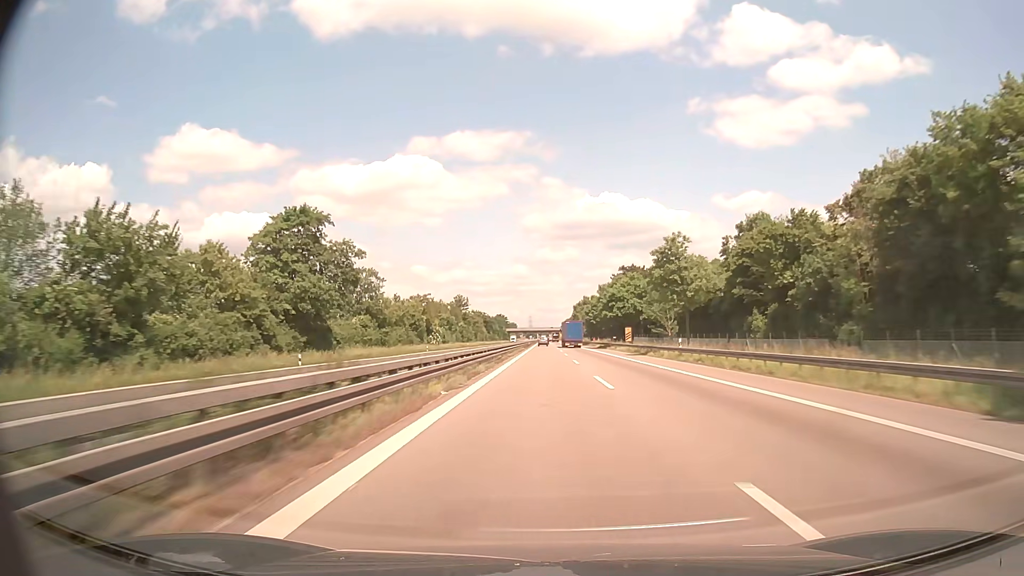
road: trunk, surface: asphalt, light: Day
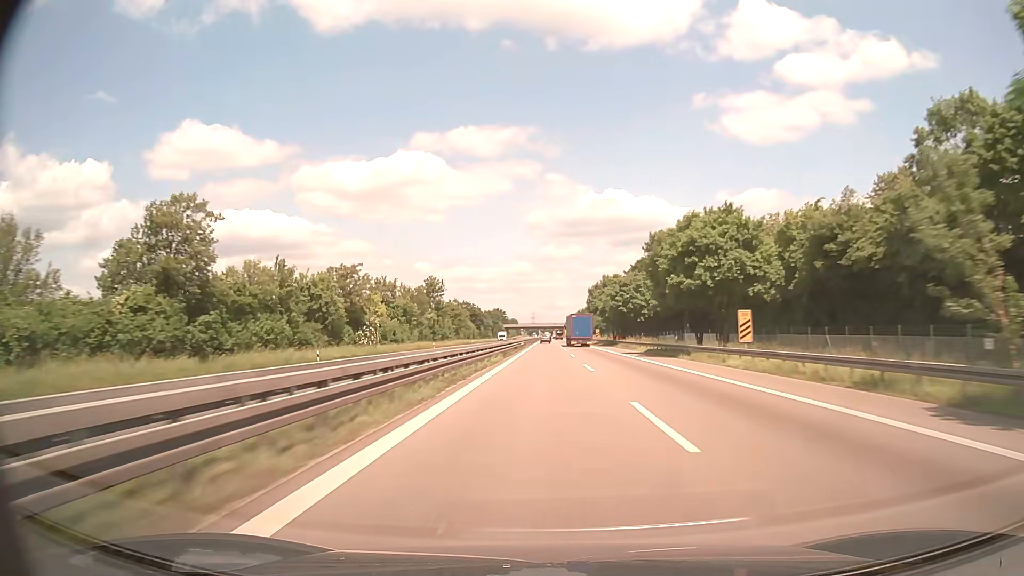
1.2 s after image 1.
(0.0, +46.2) m; 0°
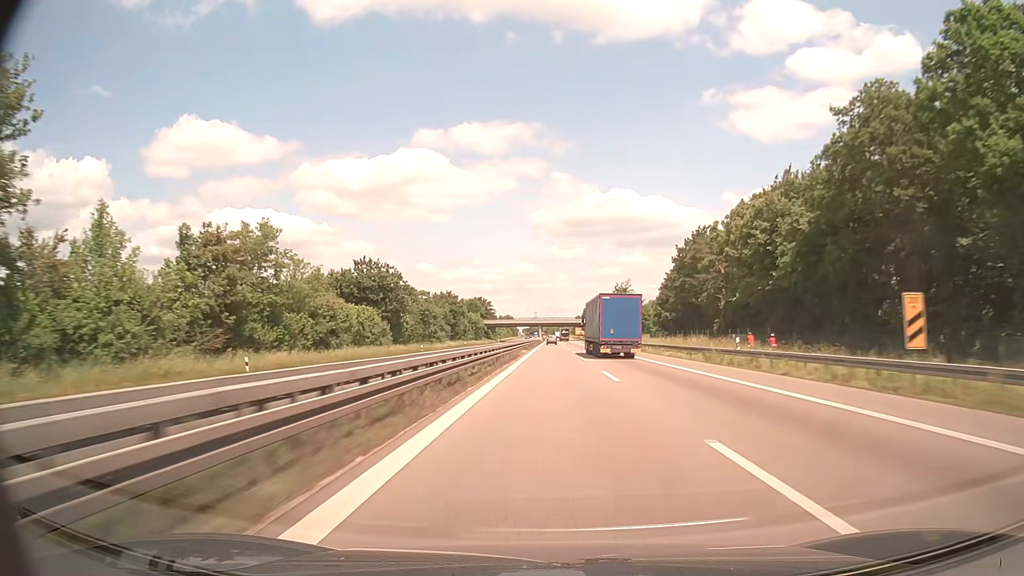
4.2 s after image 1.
(-0.4, +112.4) m; 0°
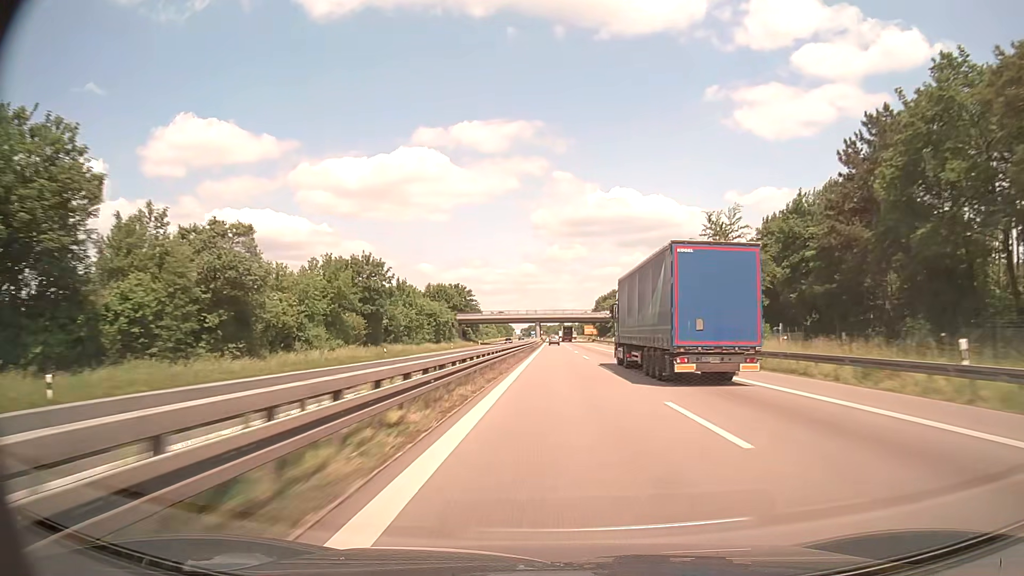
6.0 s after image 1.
(0.0, +66.3) m; 0°
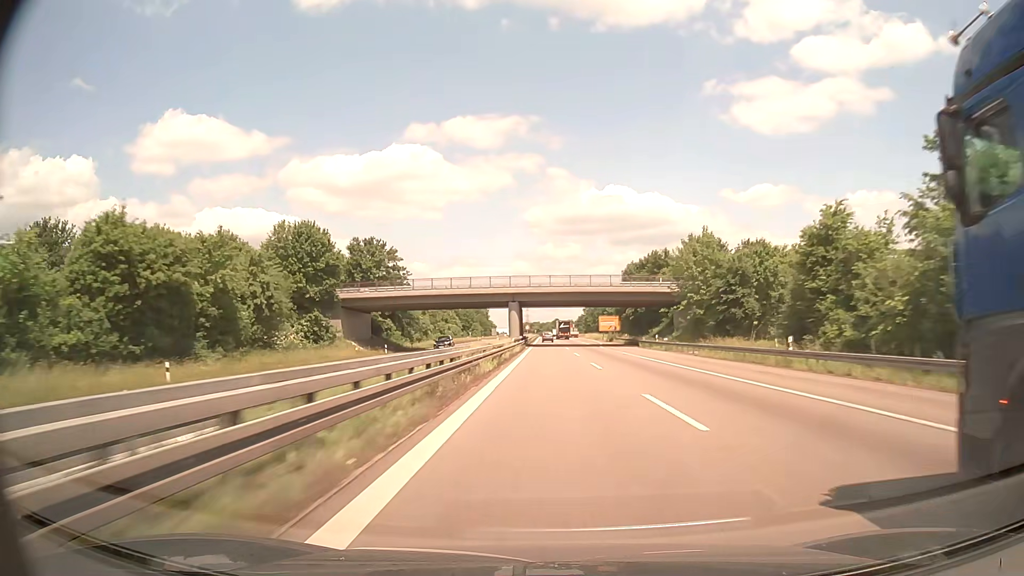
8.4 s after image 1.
(+0.8, +88.2) m; +1°
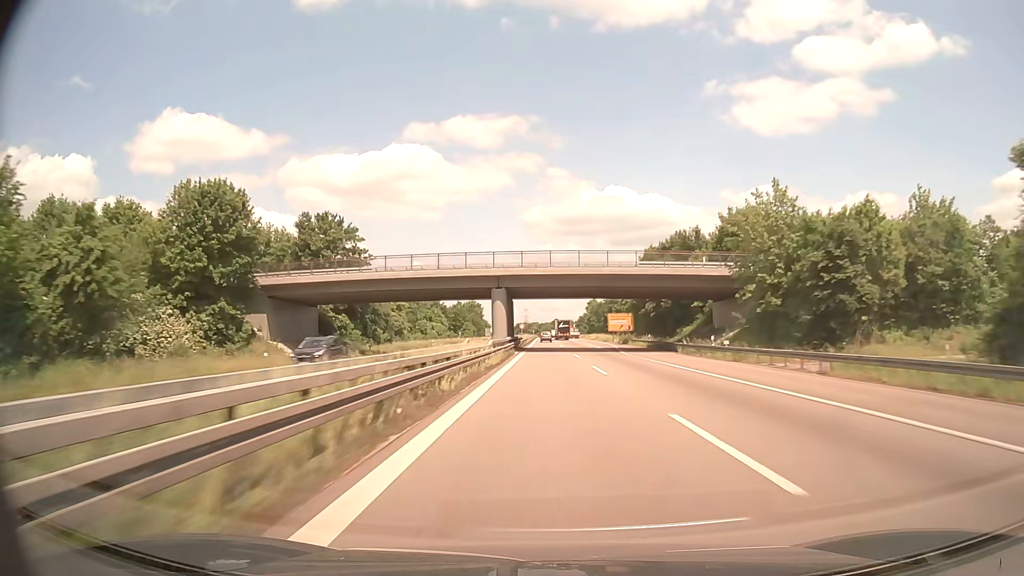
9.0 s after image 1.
(0.0, +21.8) m; 0°
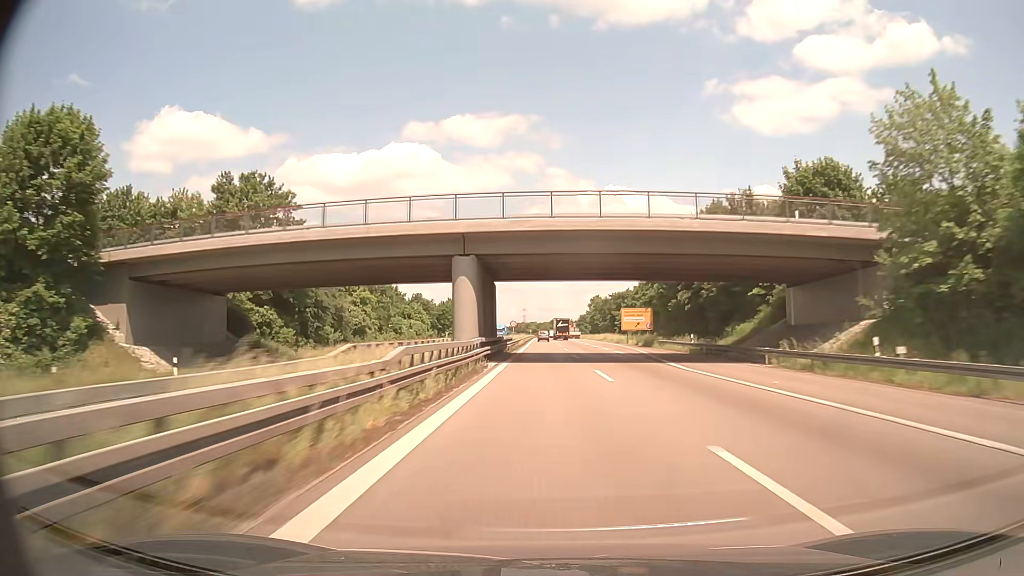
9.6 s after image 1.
(0.0, +21.6) m; 0°
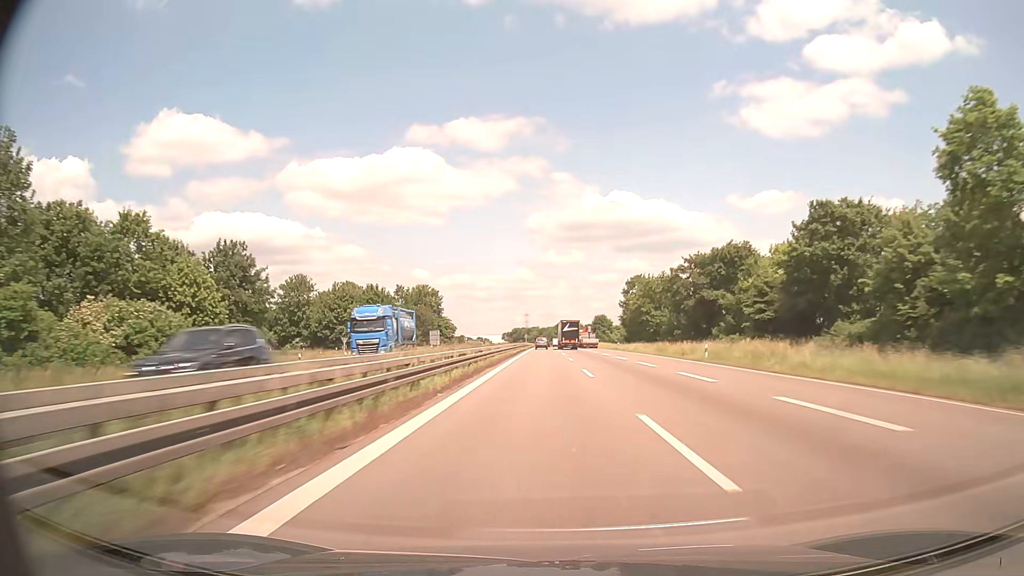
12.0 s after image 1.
(+0.2, +85.5) m; 0°
(0, +10) (0, +20) (0, +30) (0, +40) (0, +50) (0, +60) (0, +70) (0, +80) (0, +90) (0, +100) m
